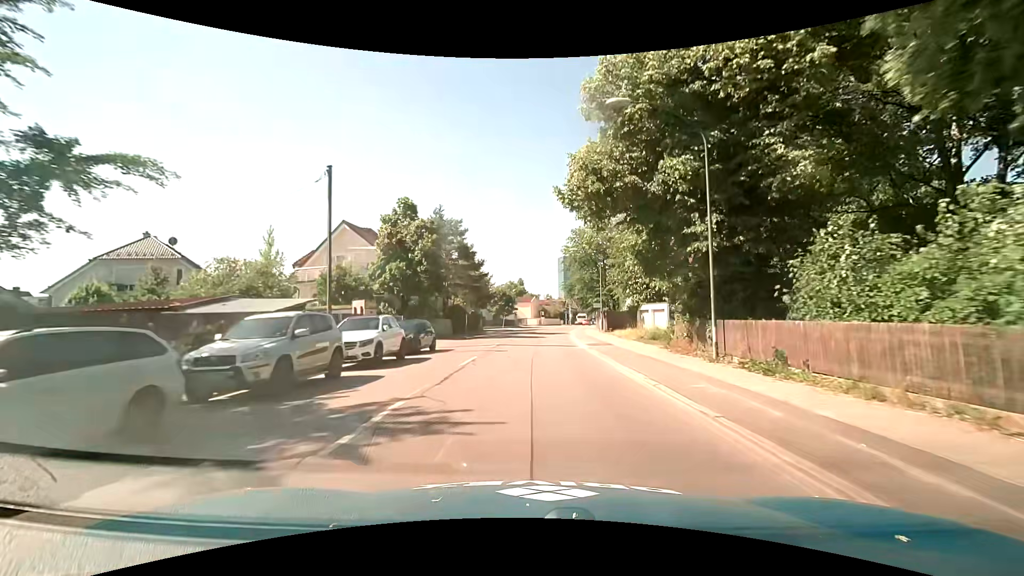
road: secondary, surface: asphalt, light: Day
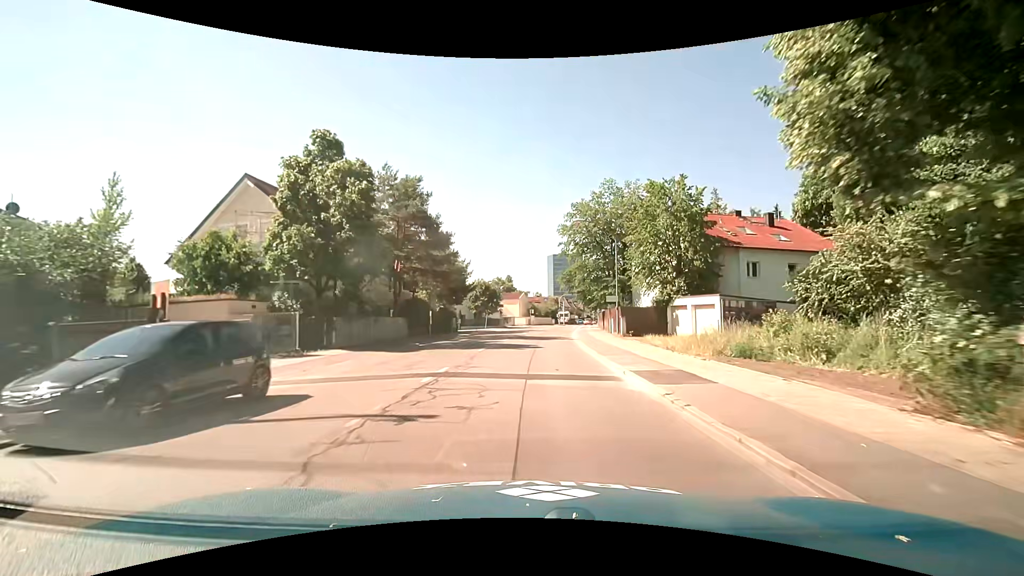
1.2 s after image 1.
(+0.3, +14.4) m; +2°
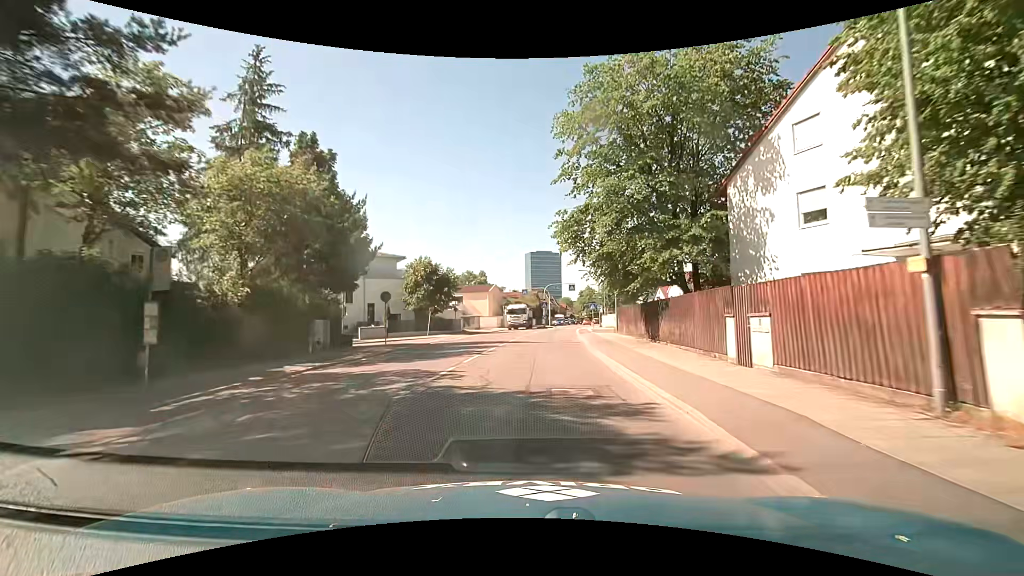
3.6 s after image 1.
(+0.6, +28.4) m; +2°
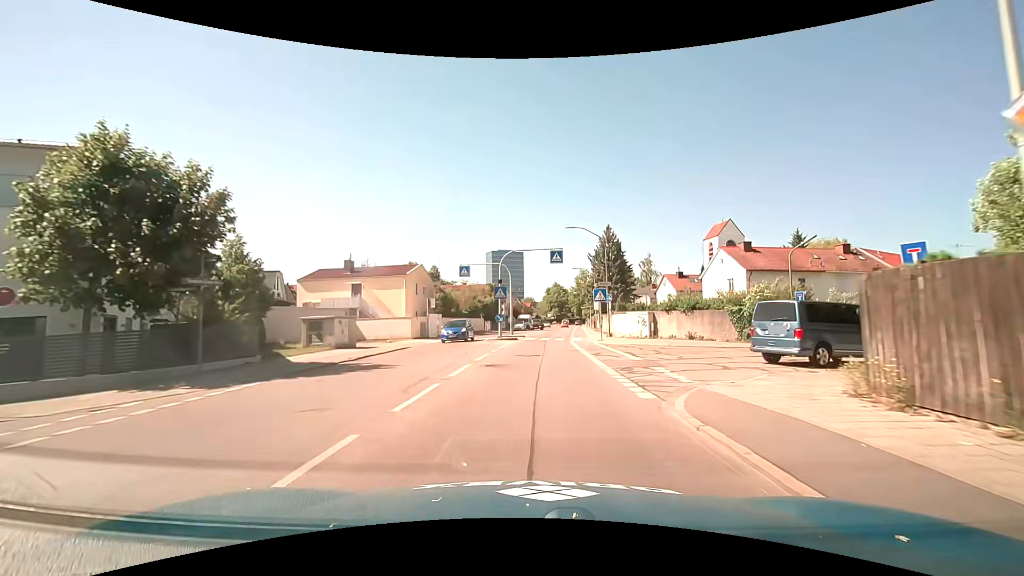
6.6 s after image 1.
(+1.3, +34.5) m; +5°
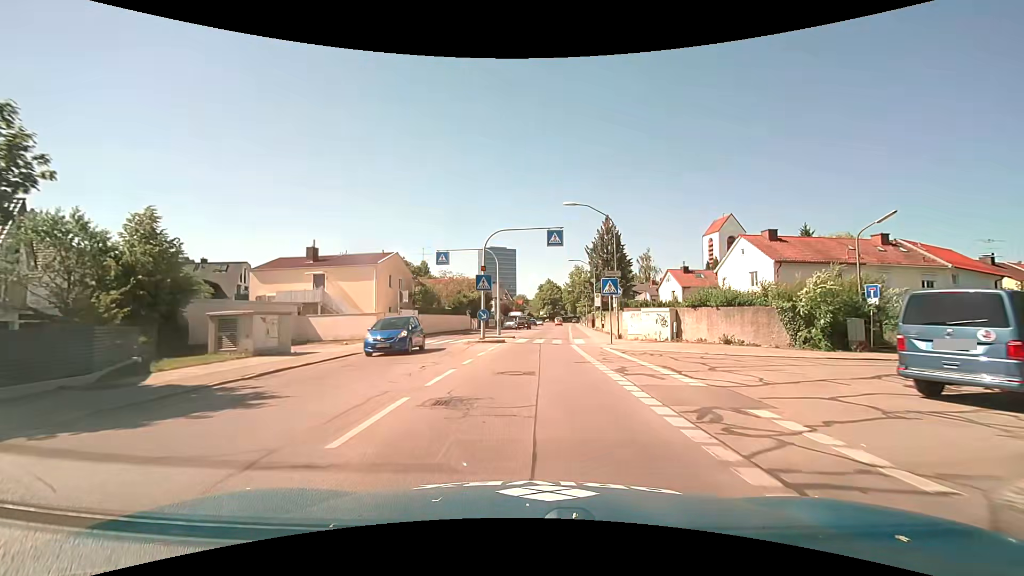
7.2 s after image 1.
(0.0, +6.8) m; 0°
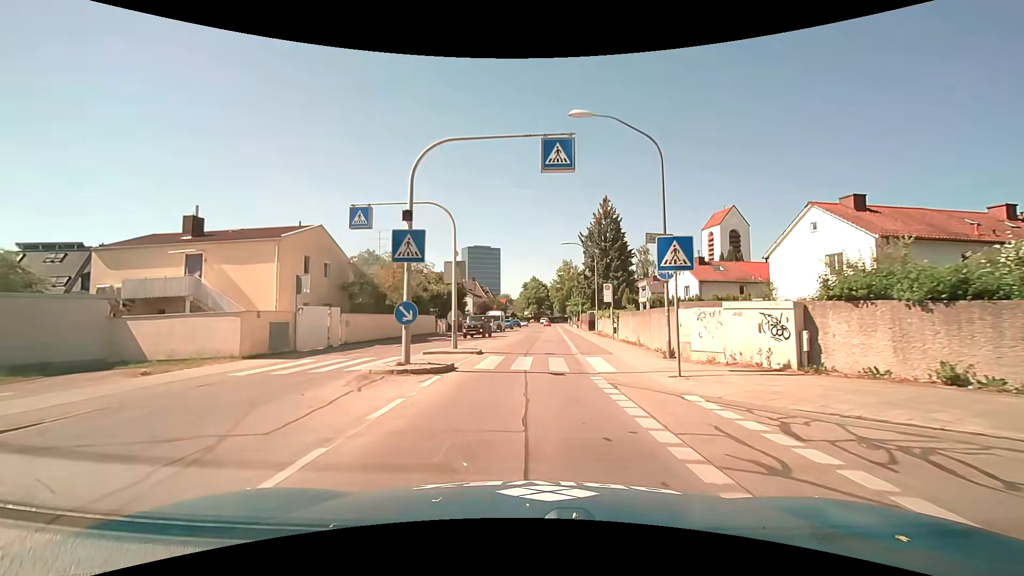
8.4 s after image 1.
(+0.3, +13.4) m; +2°
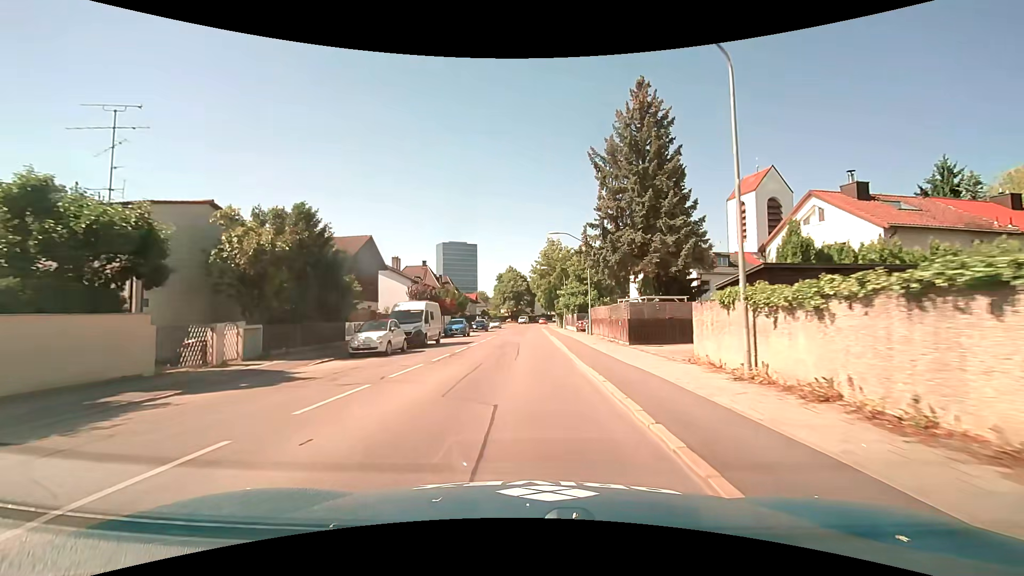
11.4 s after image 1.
(+0.8, +33.1) m; +2°
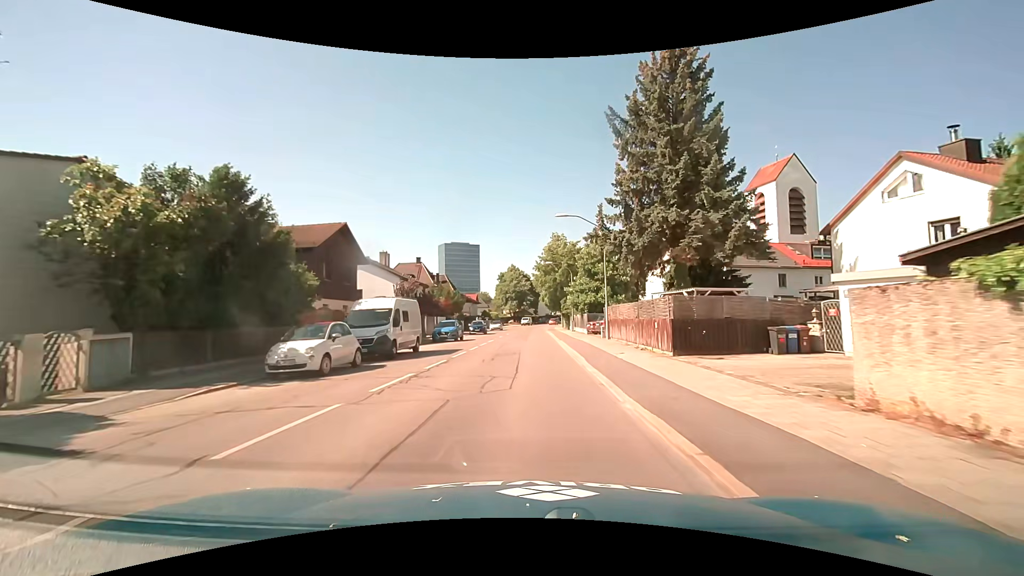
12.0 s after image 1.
(0.0, +6.6) m; -1°
(0, +10) (0, +20) (0, +30) (0, +40) (0, +50) (0, +60) (0, +70) (+1, +80) (+1, +90) (+2, +100) m
